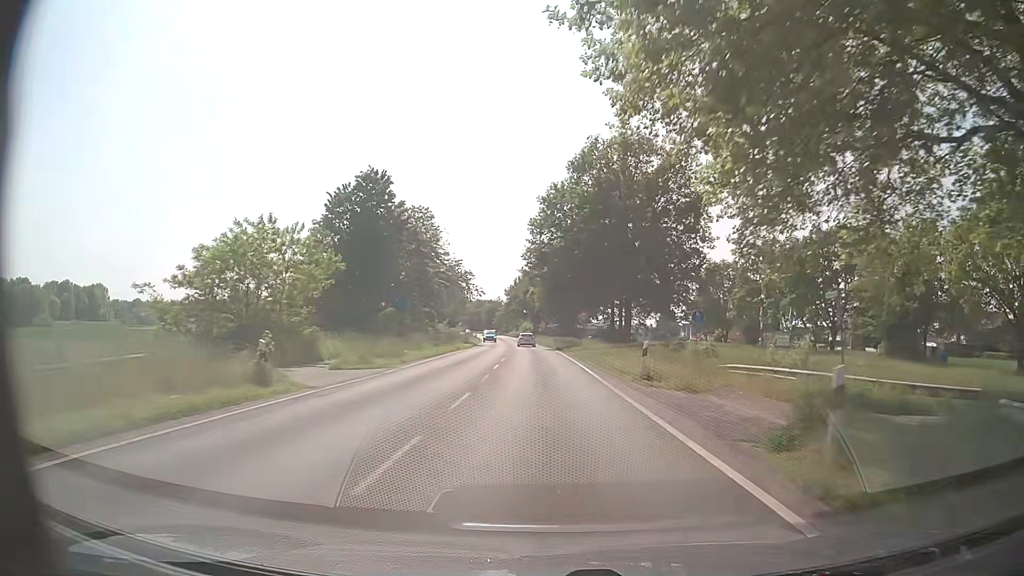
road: secondary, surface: asphalt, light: Day
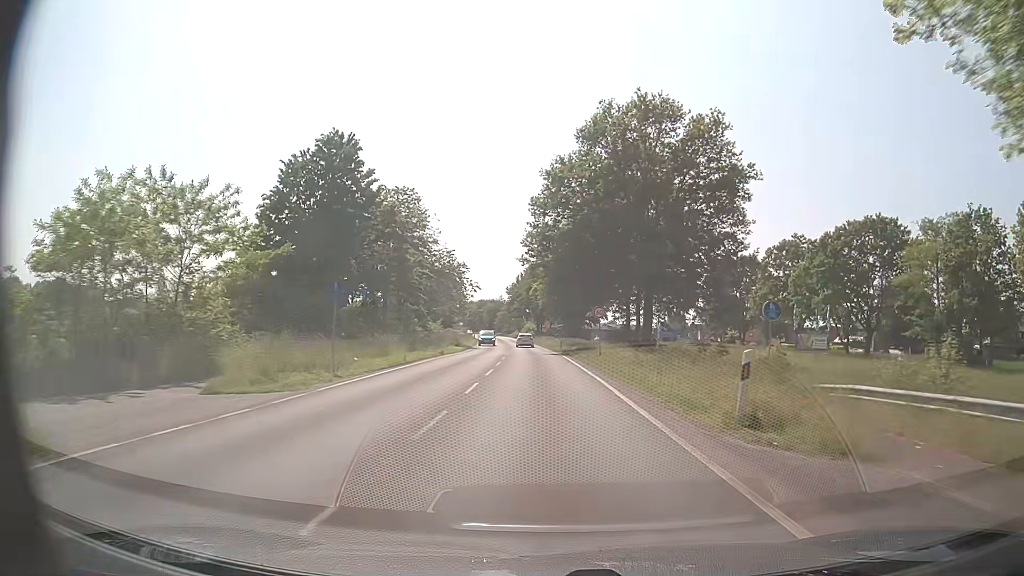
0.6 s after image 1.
(-0.1, +9.7) m; -1°
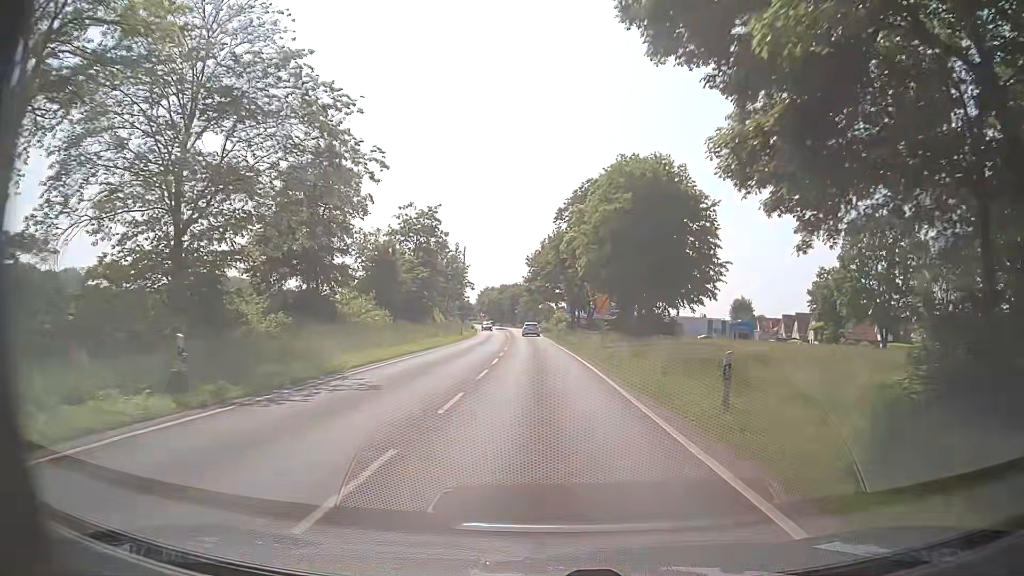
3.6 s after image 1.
(-0.9, +48.4) m; -3°
(0, +10) (0, +20) (0, +30) (-1, +40) (-1, +50) (-1, +60) (-2, +70) (-2, +80) (-3, +90) (-3, +100) m
